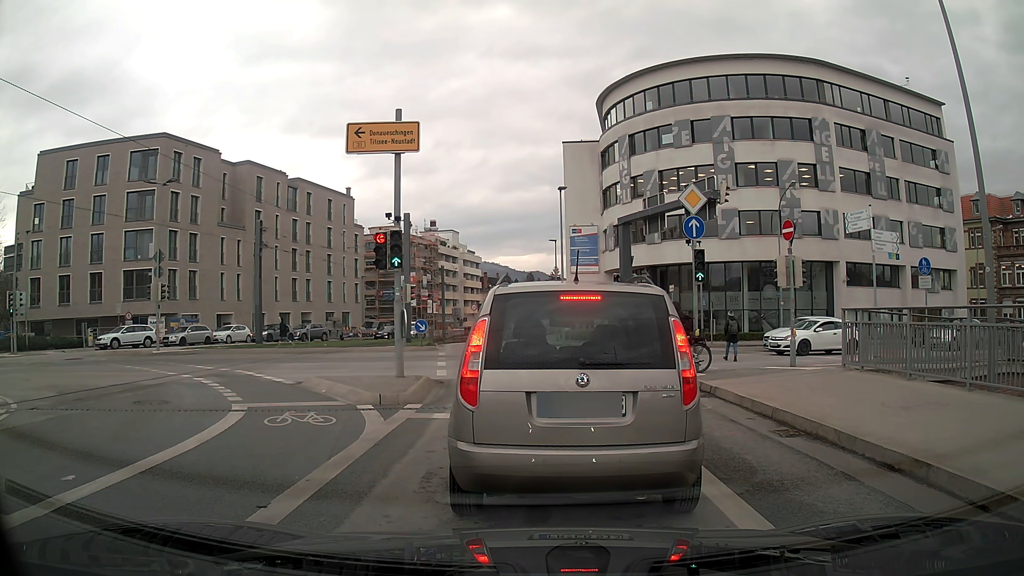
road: secondary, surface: asphalt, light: Day
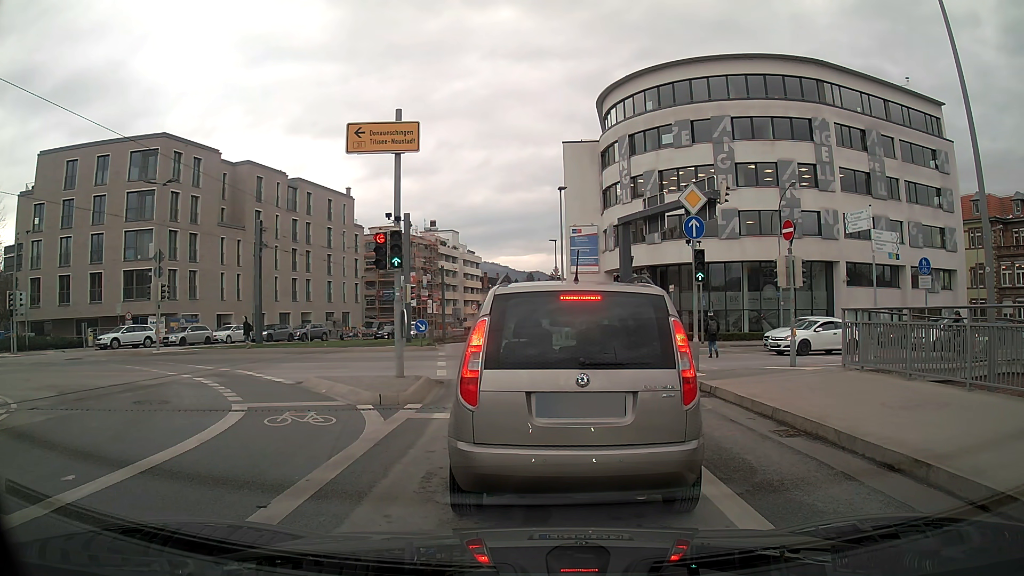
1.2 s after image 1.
(0.0, 0.0) m; 0°
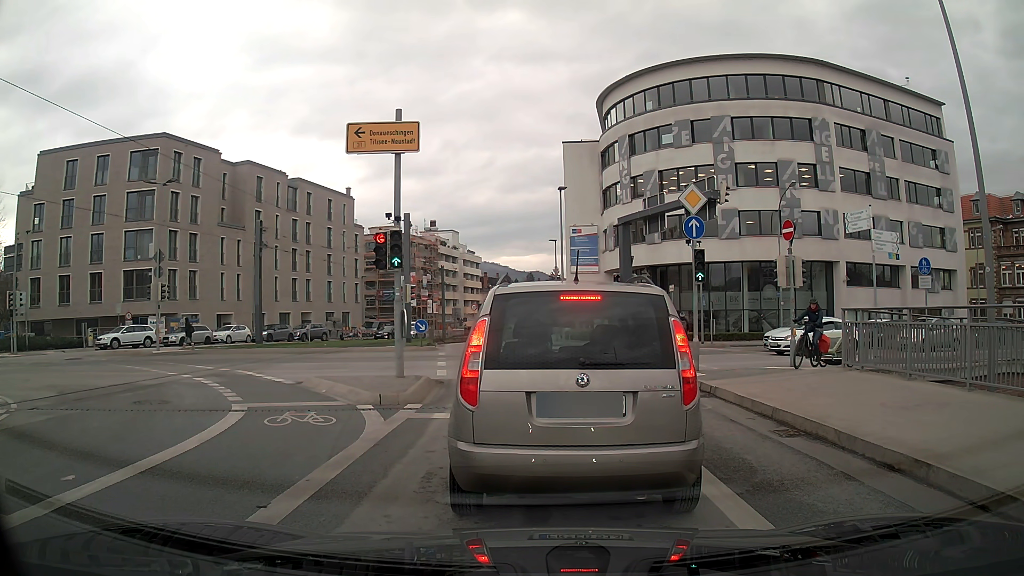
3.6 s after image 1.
(0.0, 0.0) m; 0°
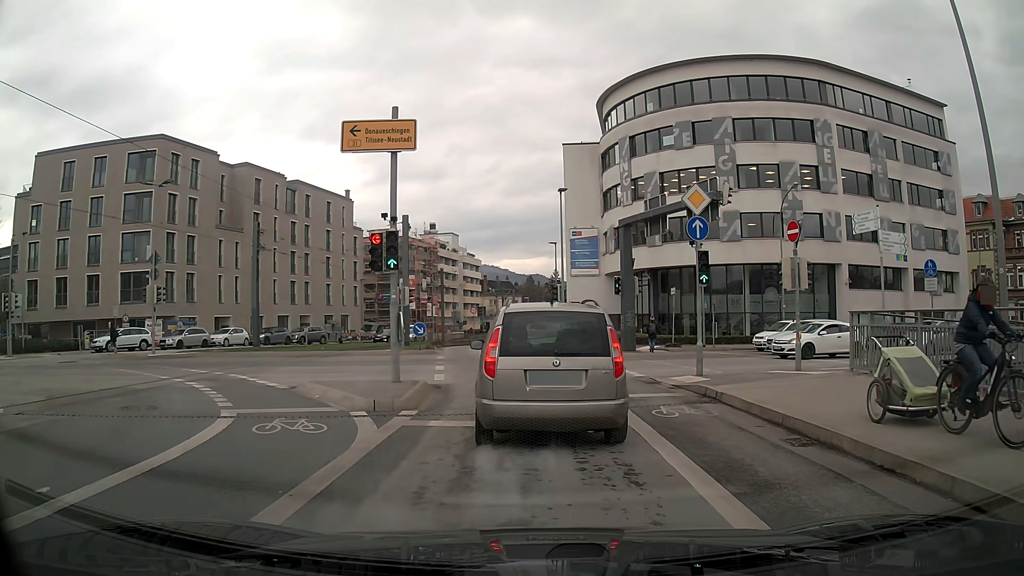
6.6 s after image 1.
(0.0, +0.5) m; 0°
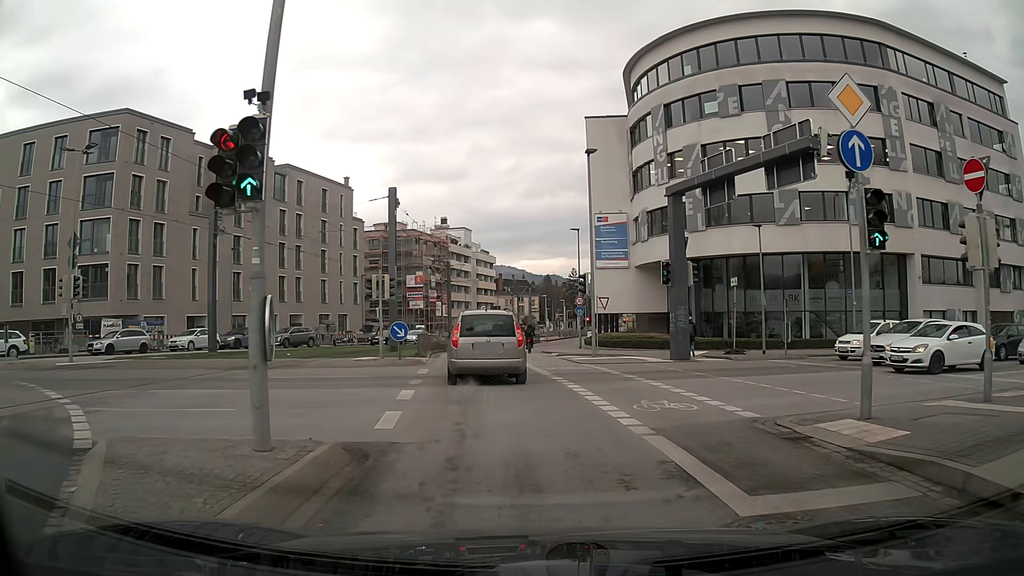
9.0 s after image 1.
(-0.1, +8.5) m; -2°
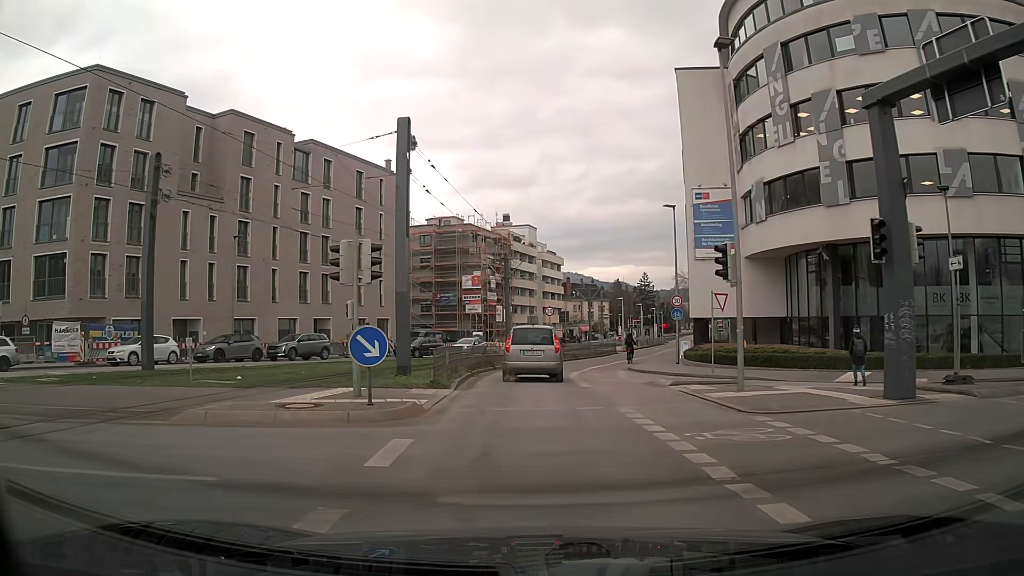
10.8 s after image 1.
(-0.5, +11.7) m; -5°
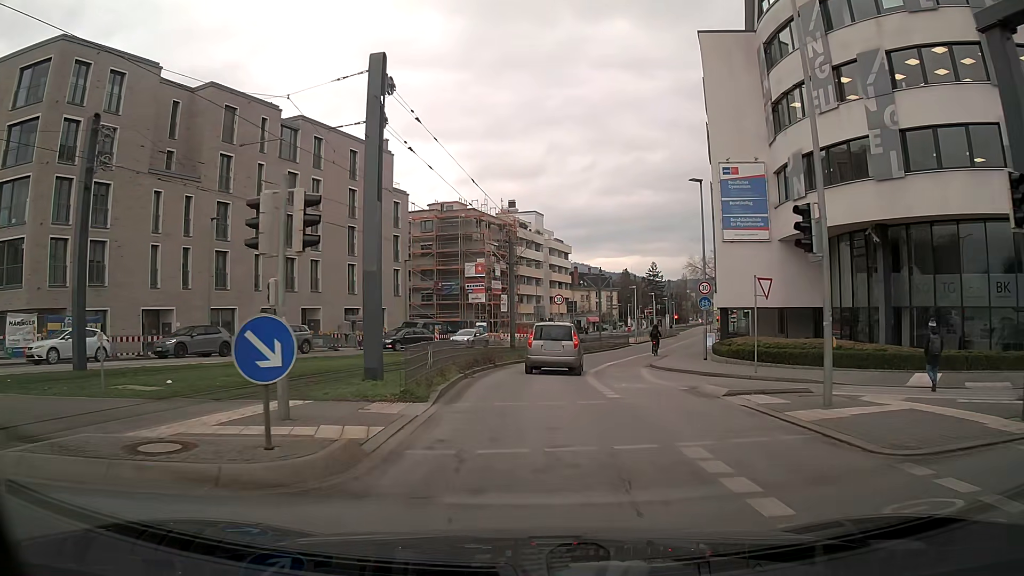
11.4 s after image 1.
(0.0, +4.4) m; -1°
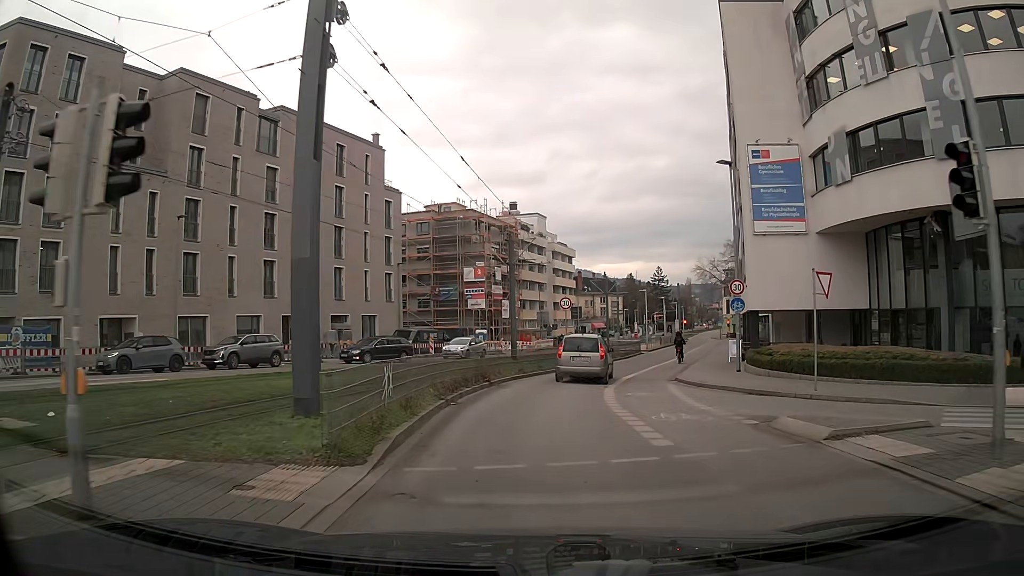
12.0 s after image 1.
(0.0, +4.6) m; 0°
(0, +10) (+1, +20) (+3, +30) (+6, +39) (+9, +49) (+12, +58) (+15, +68) (+18, +77) (+21, +87) (+24, +96) m
